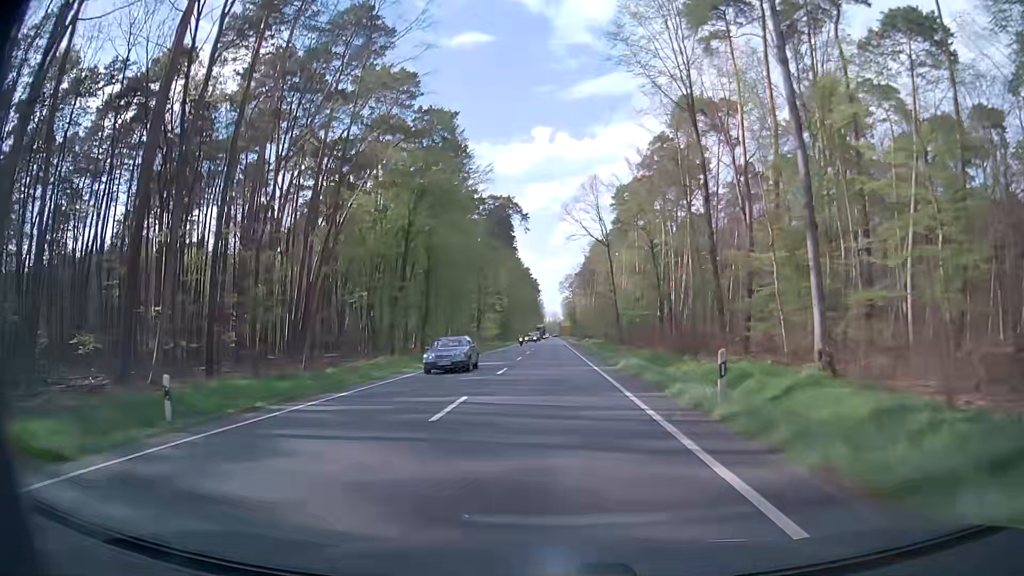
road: primary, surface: asphalt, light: Day
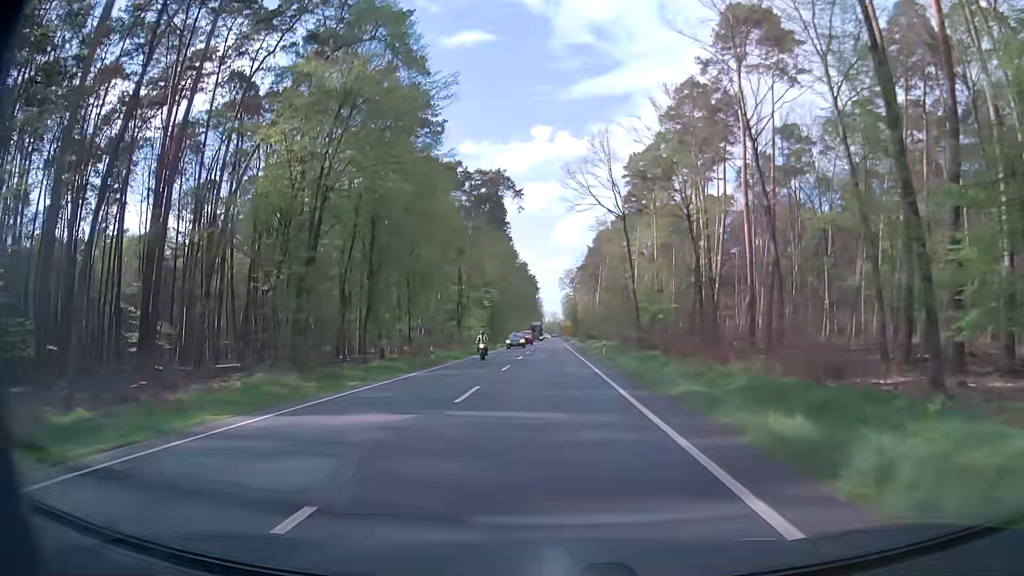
(-0.1, +21.6) m; 0°
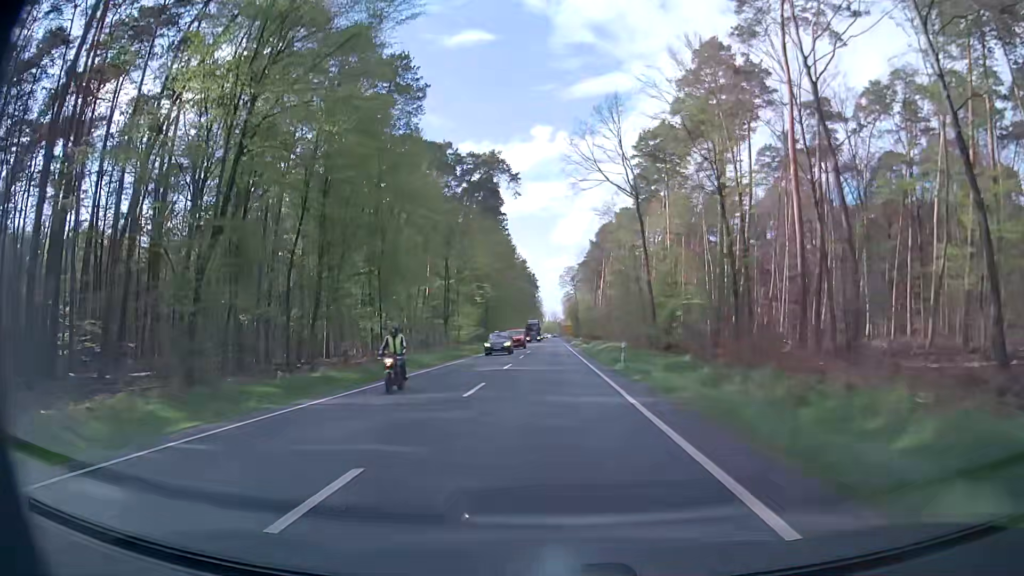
(0.0, +10.8) m; 0°
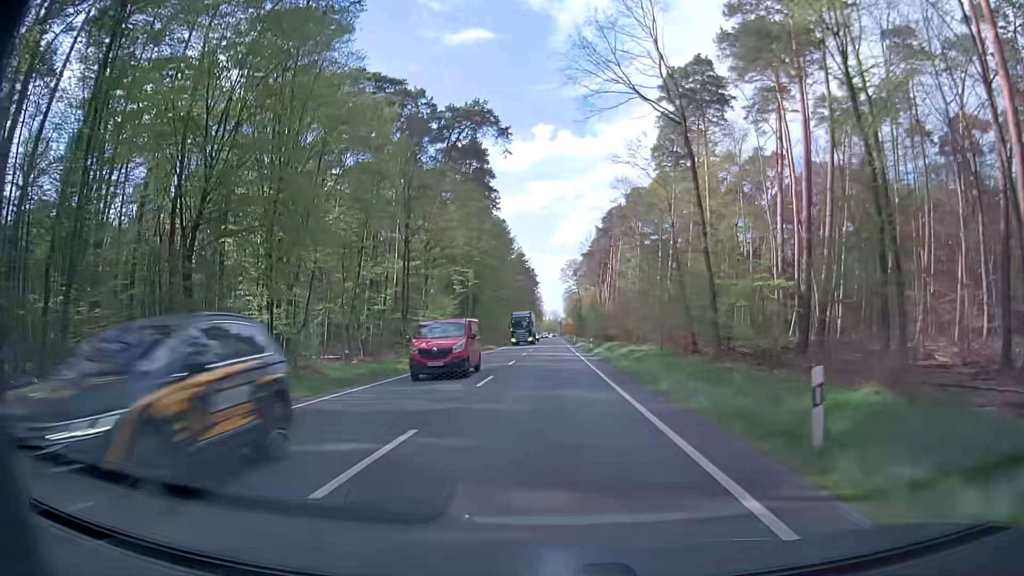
(0.0, +21.6) m; +1°
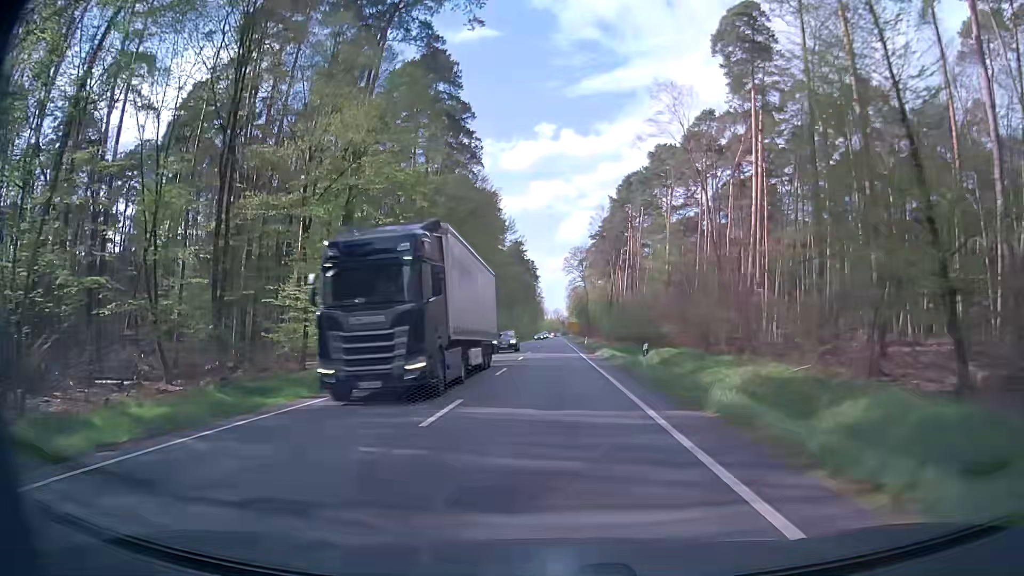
(-0.6, +32.4) m; -1°
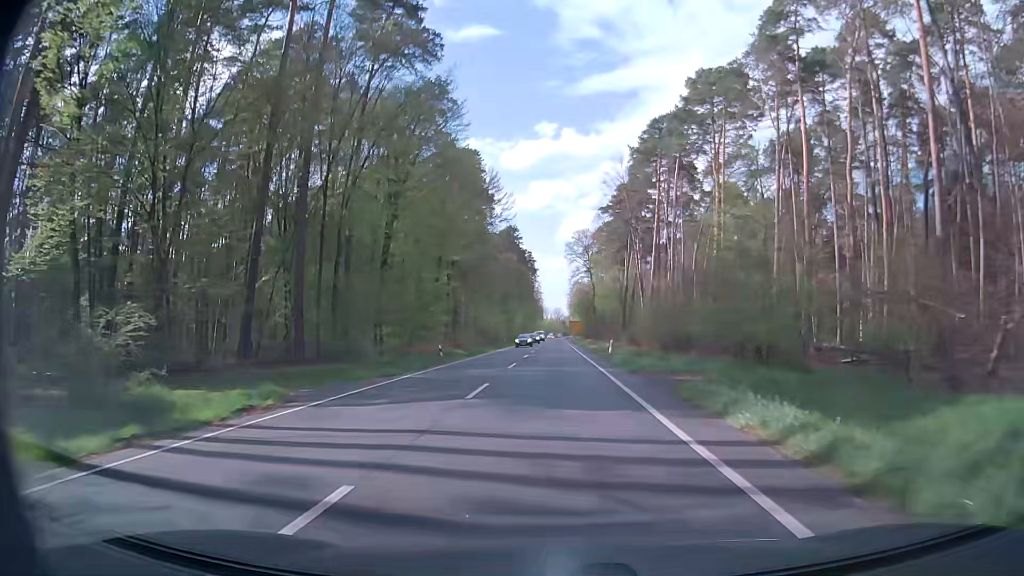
(+0.1, +32.4) m; -1°
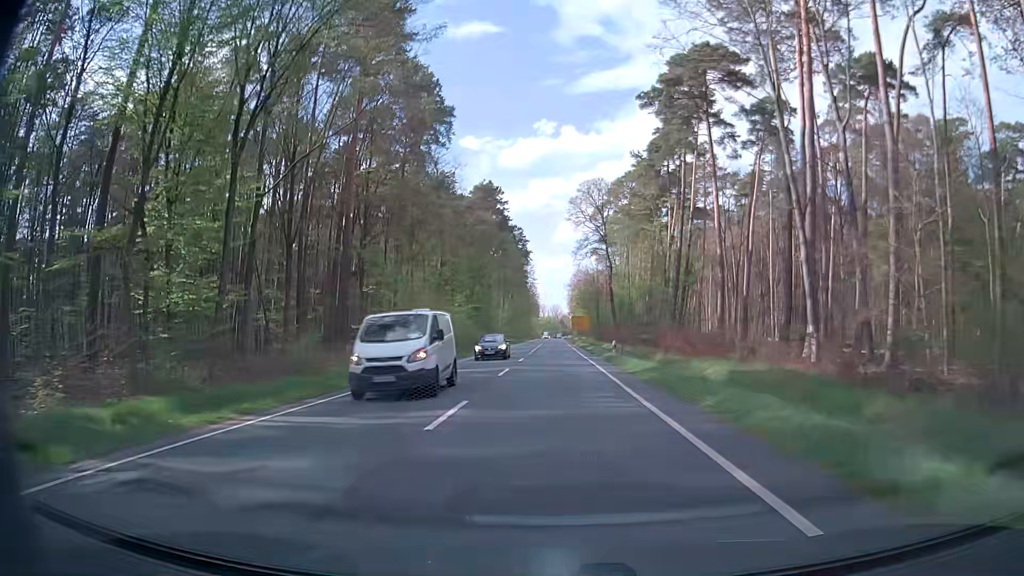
(+0.9, +53.8) m; +1°
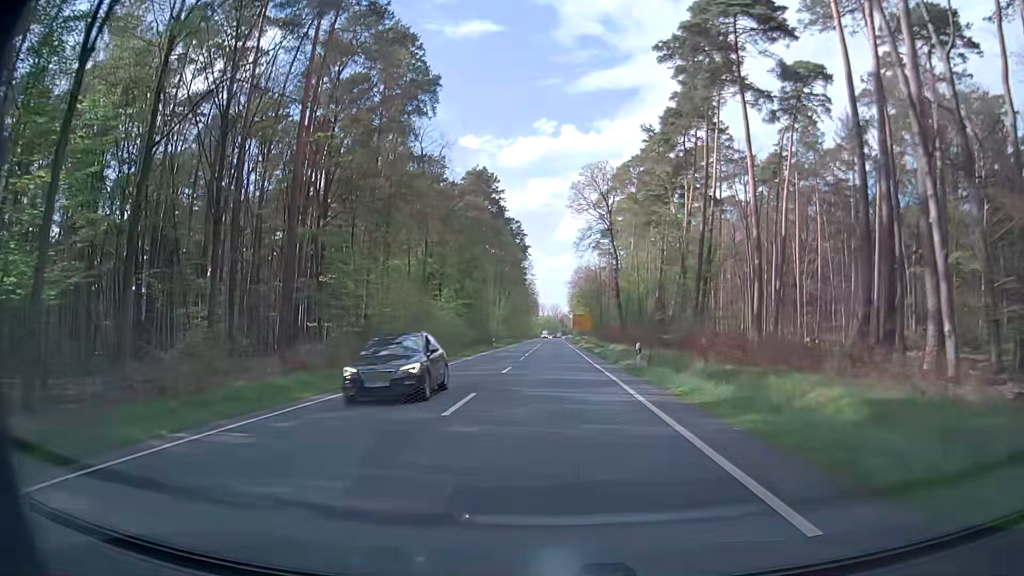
(-0.1, +10.7) m; -1°
(0, +10) (0, +20) (0, +30) (0, +40) (+1, +50) (+1, +60) (+1, +70) (+1, +80) (+1, +90) (+1, +100) m
